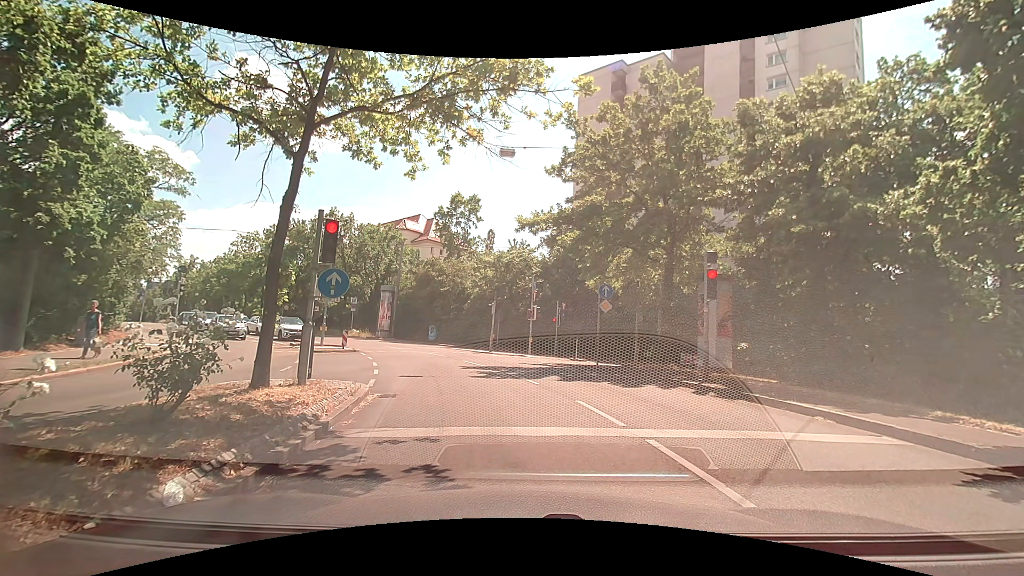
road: secondary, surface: asphalt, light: Day
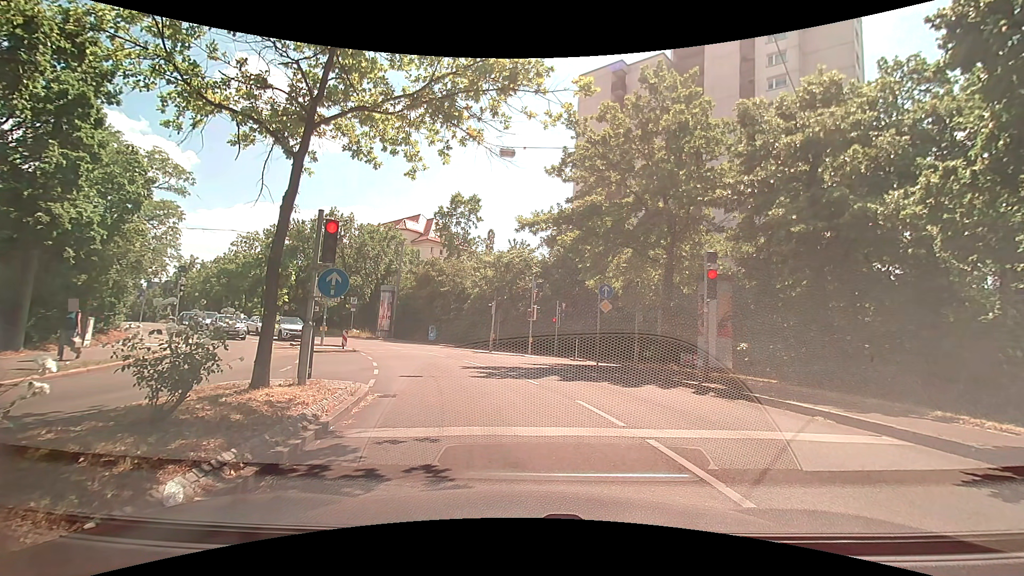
(0.0, 0.0) m; 0°
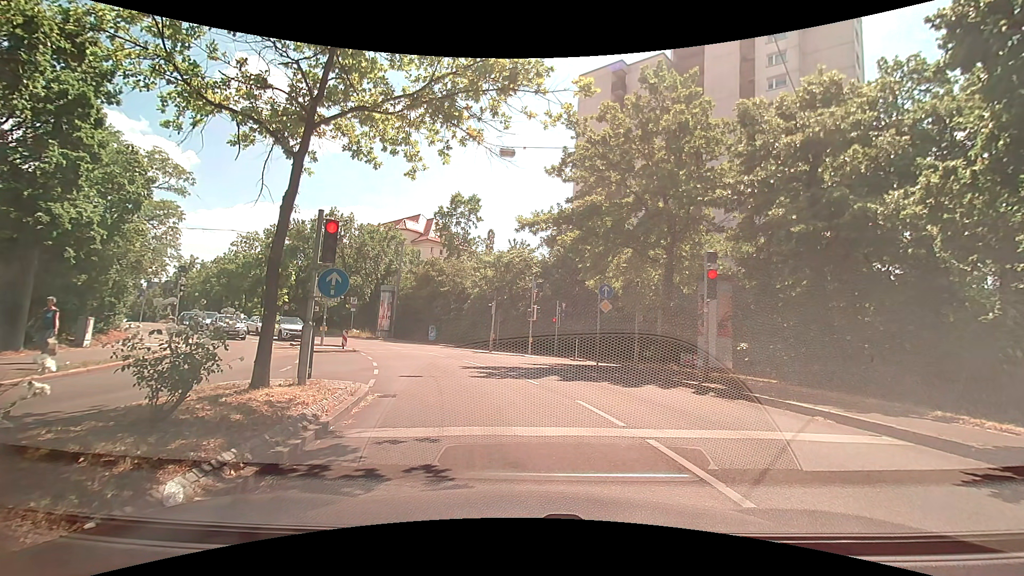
(0.0, 0.0) m; 0°
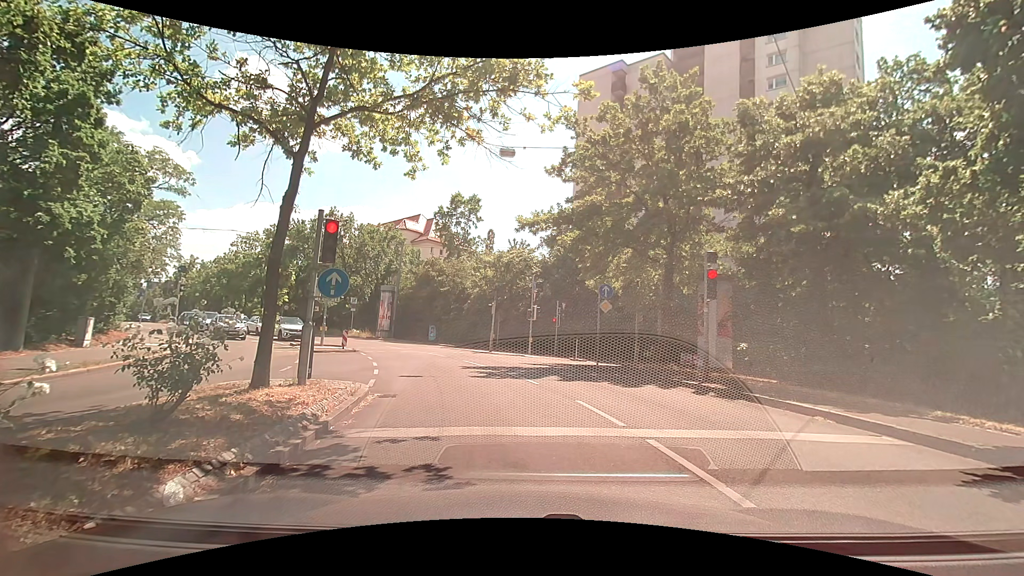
(0.0, 0.0) m; 0°
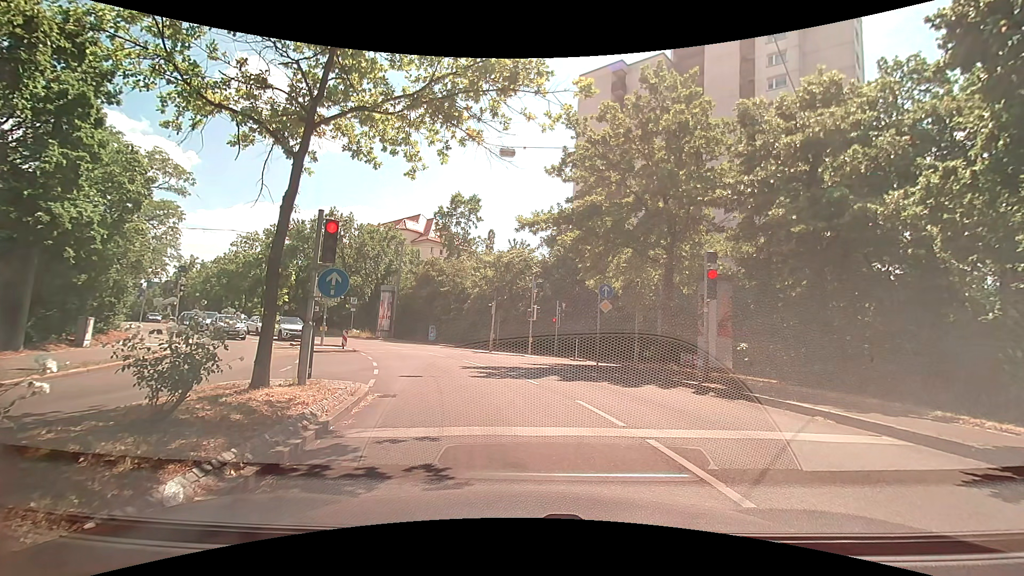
(0.0, 0.0) m; 0°
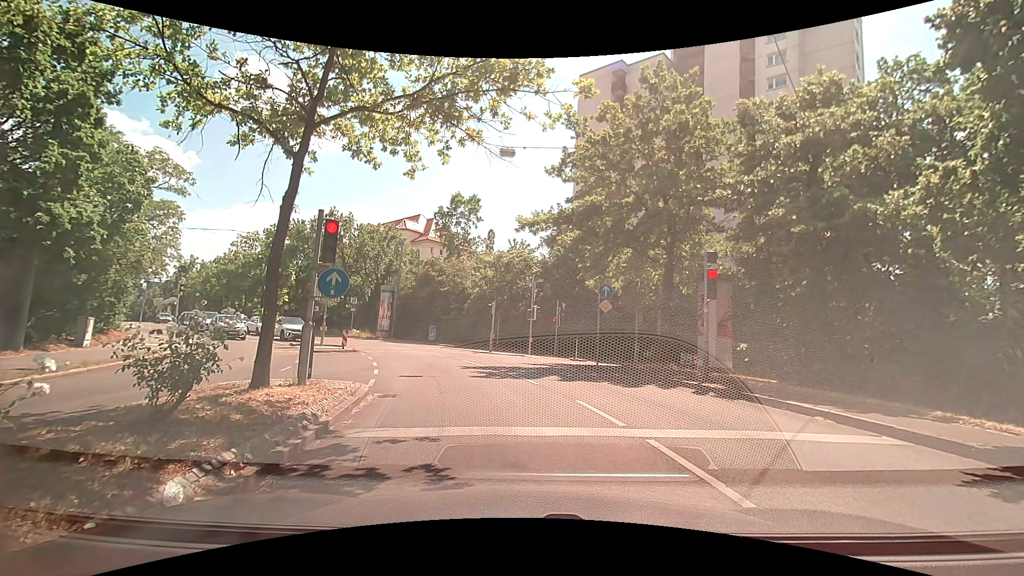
(0.0, 0.0) m; 0°
(0, +10) (-2, +20) (-6, +29) (-11, +38) (-17, +45) (-24, +52) (-31, +60) (-38, +67) (-44, +75) (-51, +82) m
